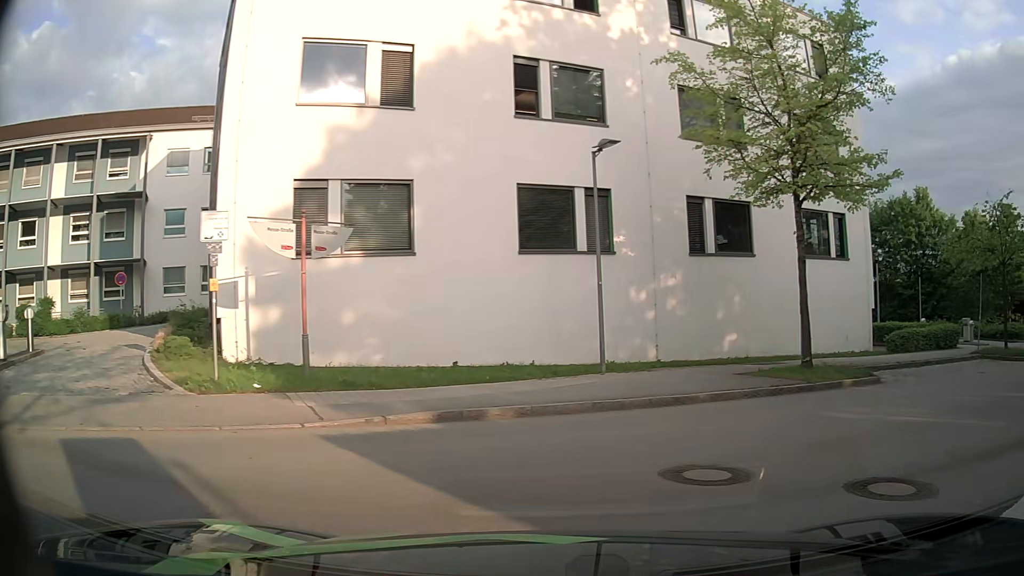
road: residential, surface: asphalt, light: Day
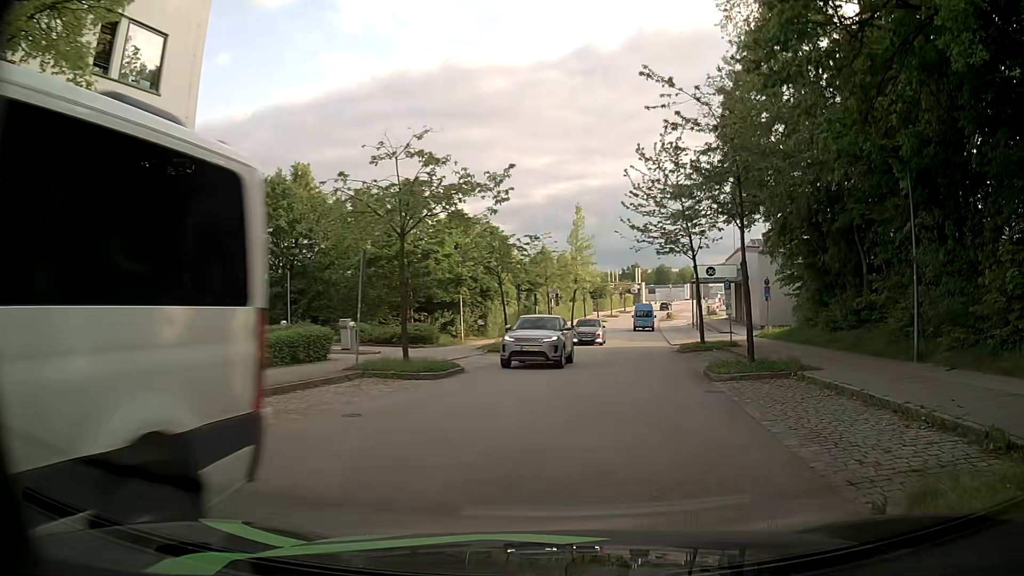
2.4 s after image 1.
(+5.3, +8.2) m; +55°
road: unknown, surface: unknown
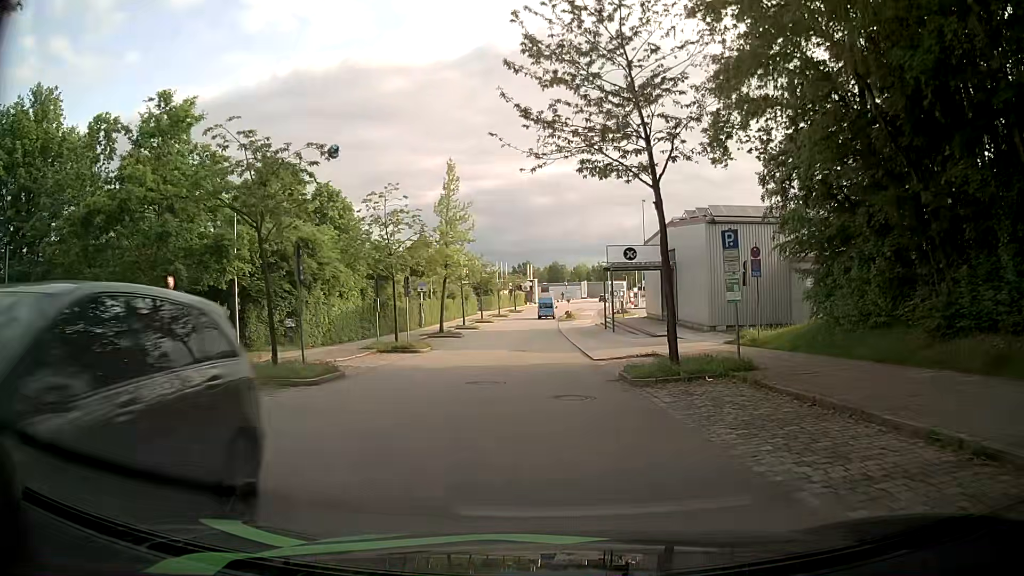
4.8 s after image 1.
(+1.8, +16.6) m; +9°
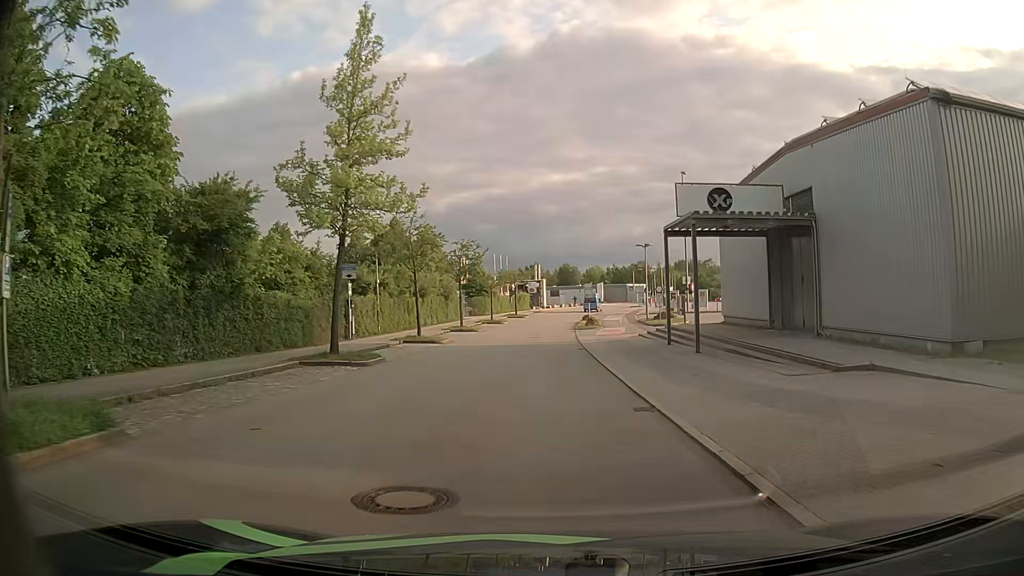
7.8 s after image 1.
(-0.1, +23.5) m; 0°
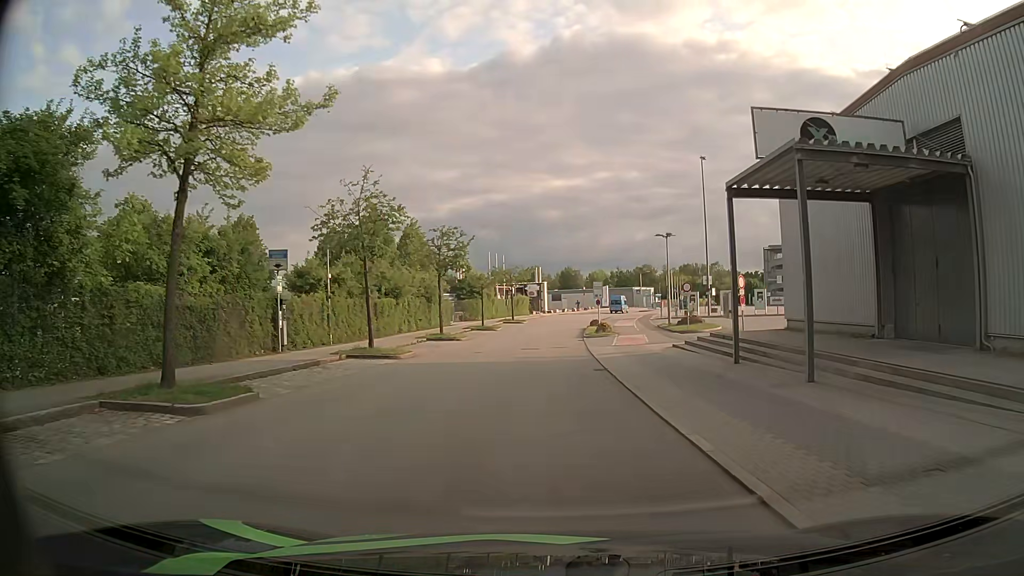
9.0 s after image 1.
(-0.1, +9.6) m; 0°
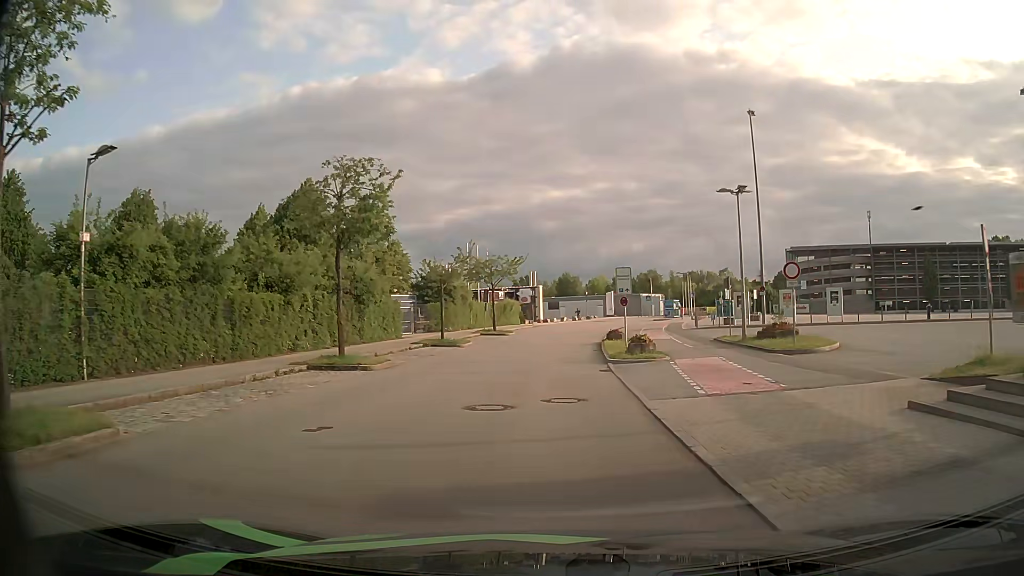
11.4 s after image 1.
(0.0, +18.2) m; 0°
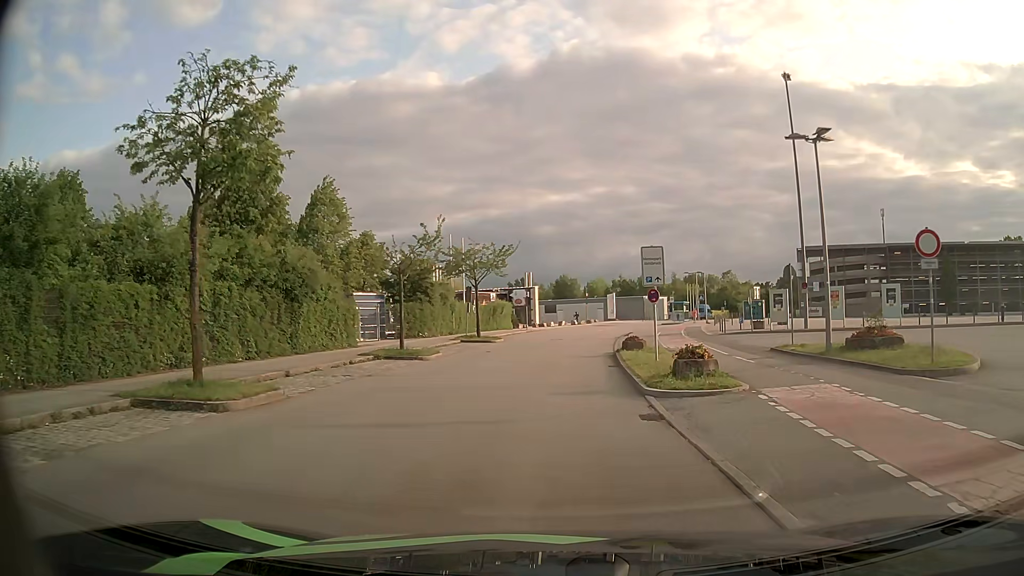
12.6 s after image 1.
(0.0, +8.9) m; 0°
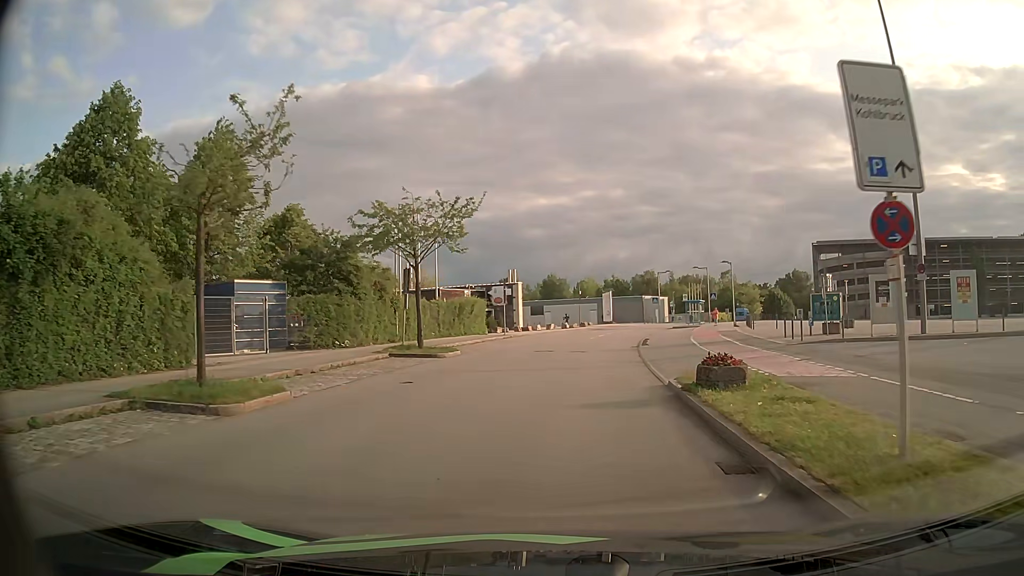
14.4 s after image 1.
(+0.1, +14.9) m; +1°
